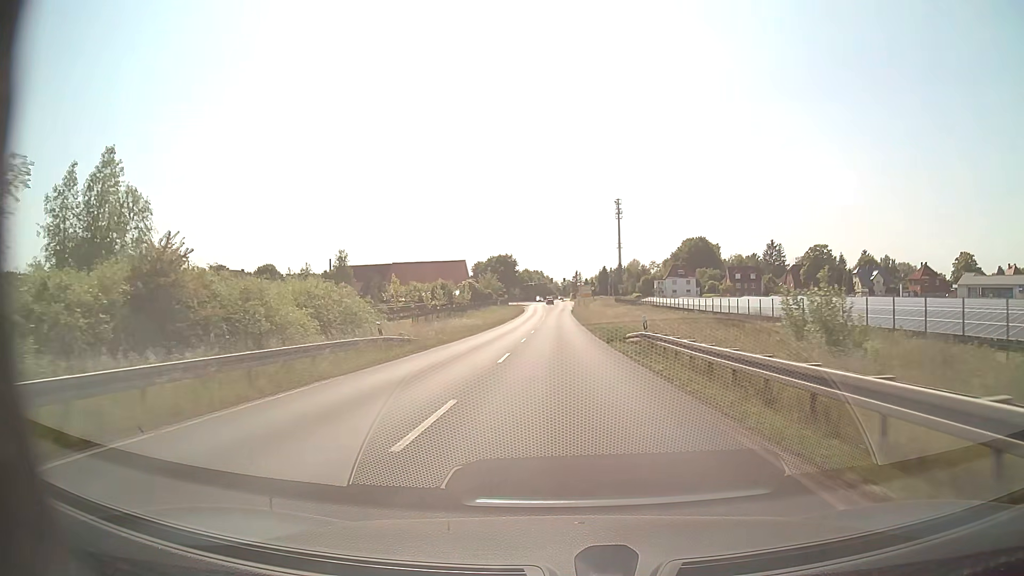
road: tertiary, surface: asphalt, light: Day
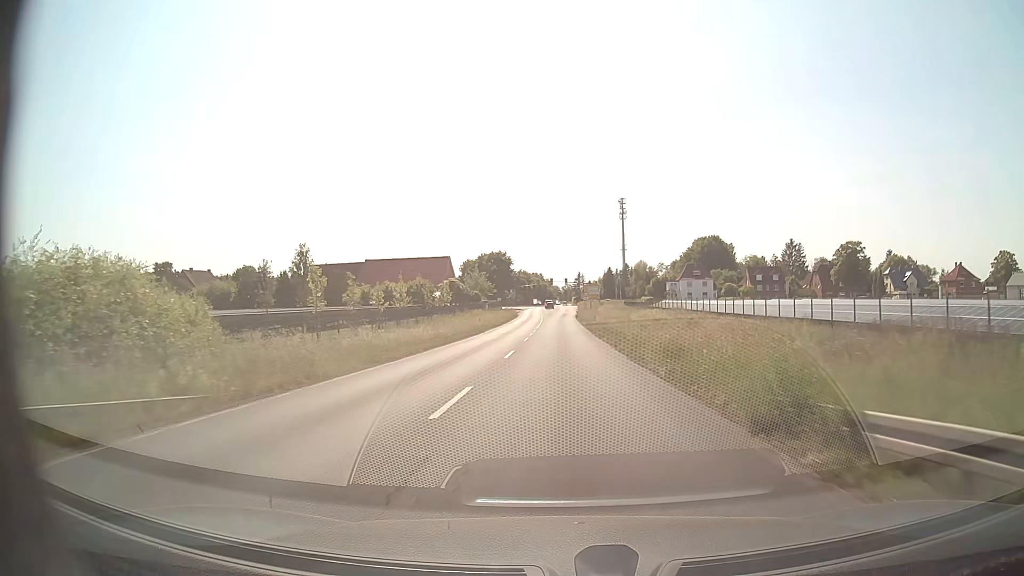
(0.0, +22.0) m; 0°
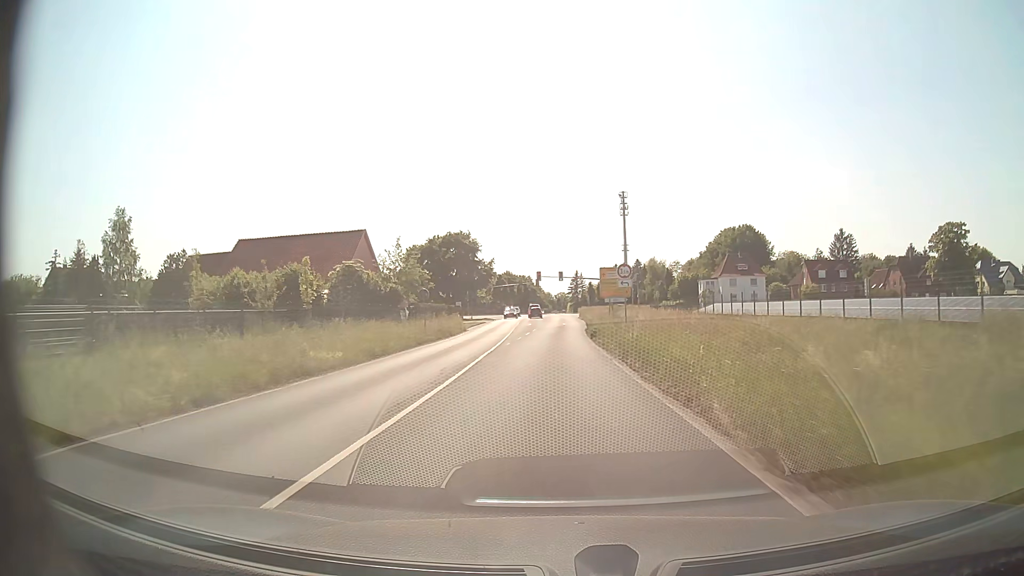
(+0.3, +51.1) m; +1°
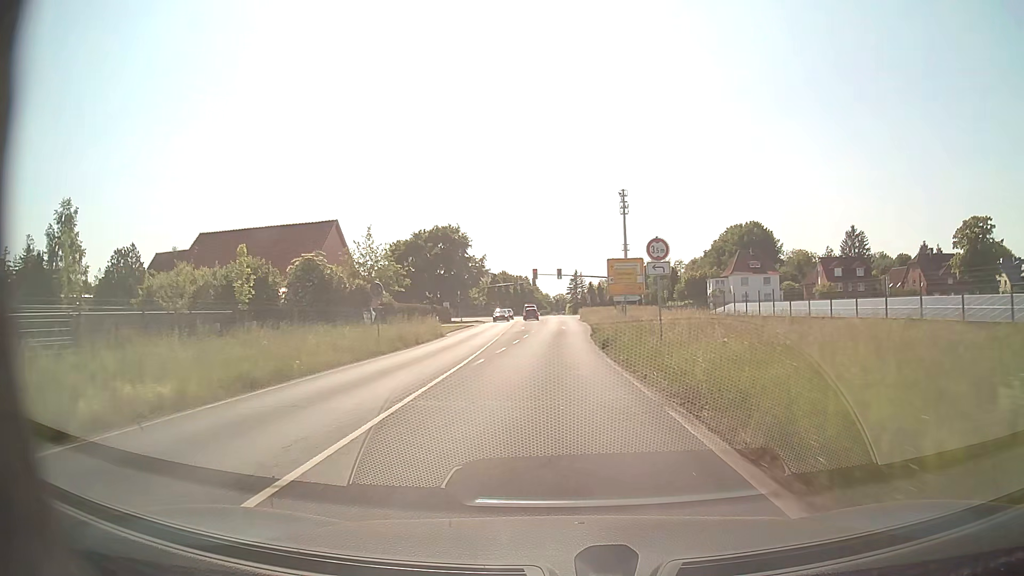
(0.0, +9.3) m; 0°
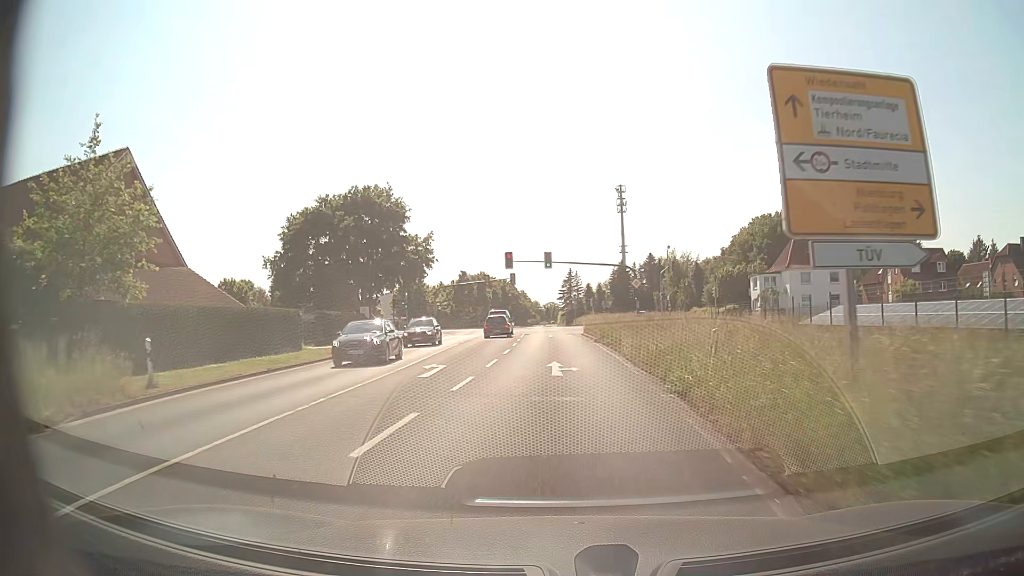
(+0.2, +33.8) m; +1°
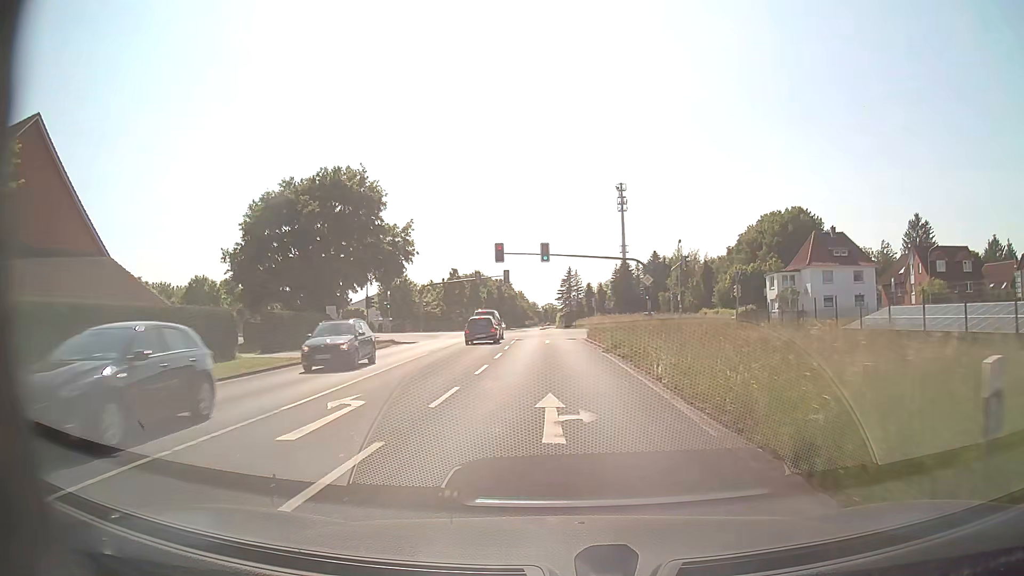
(0.0, +7.9) m; 0°
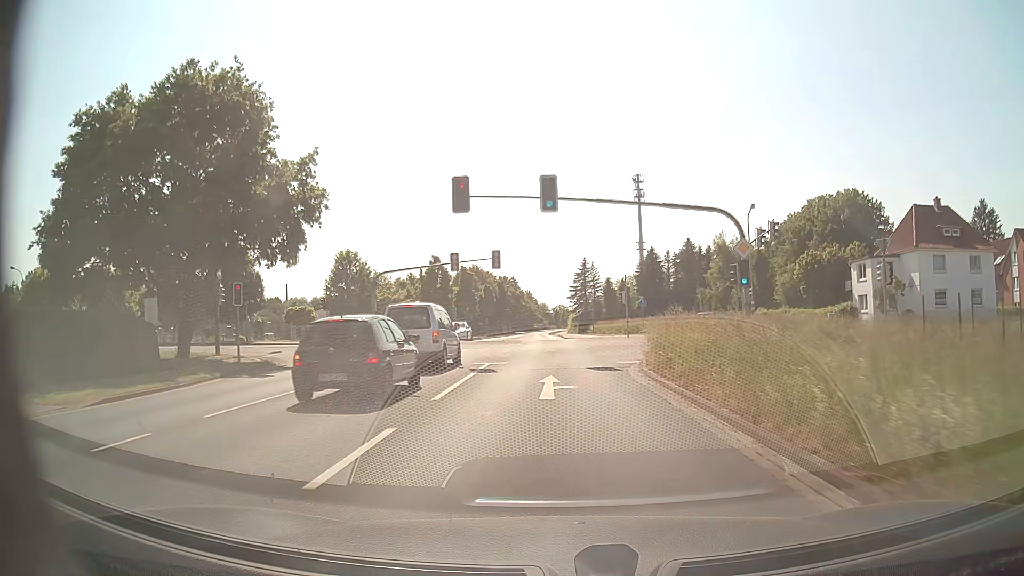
(-0.1, +23.2) m; -1°
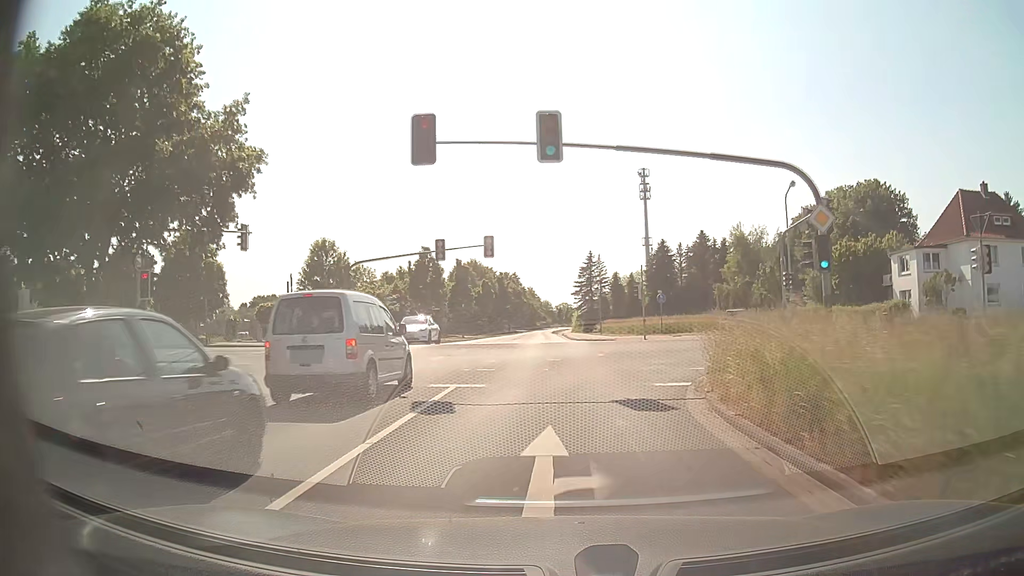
(0.0, +7.6) m; 0°
(0, +10) (0, +20) (0, +30) (0, +40) (0, +50) (-1, +60) (-1, +70) (-1, +80) (-2, +90) (-2, +100) m
